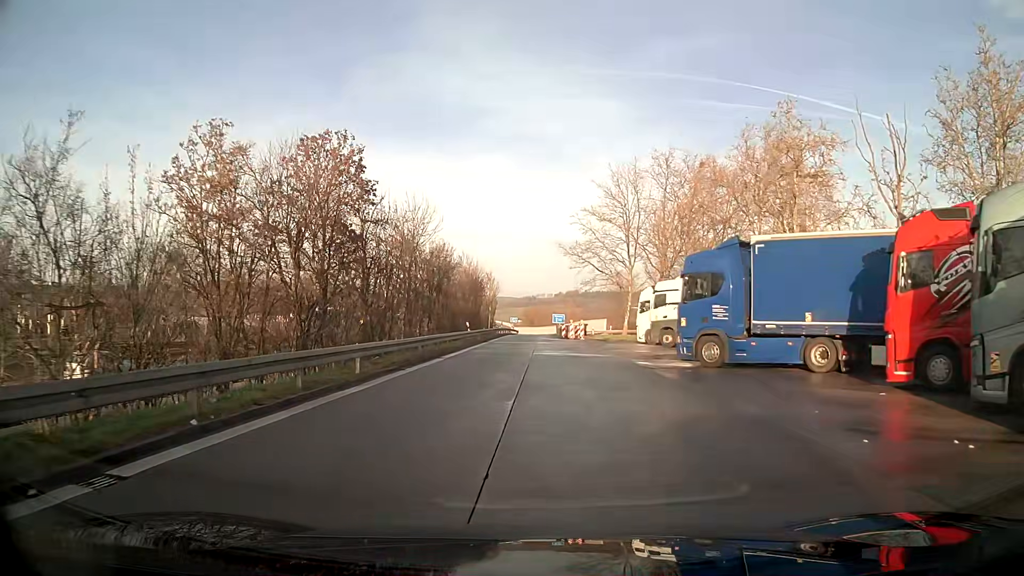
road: service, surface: asphalt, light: Day
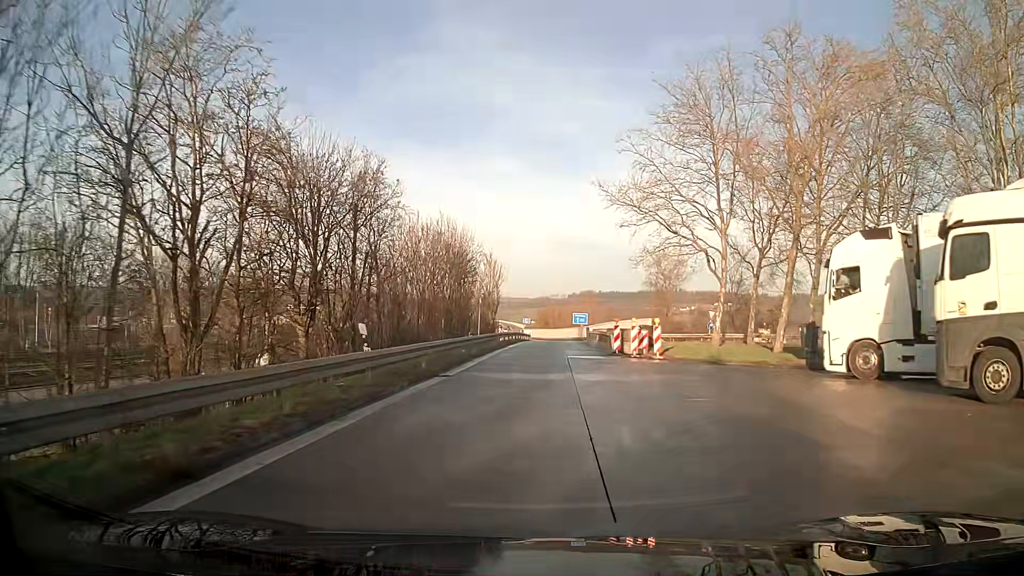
(-0.4, +27.5) m; -1°
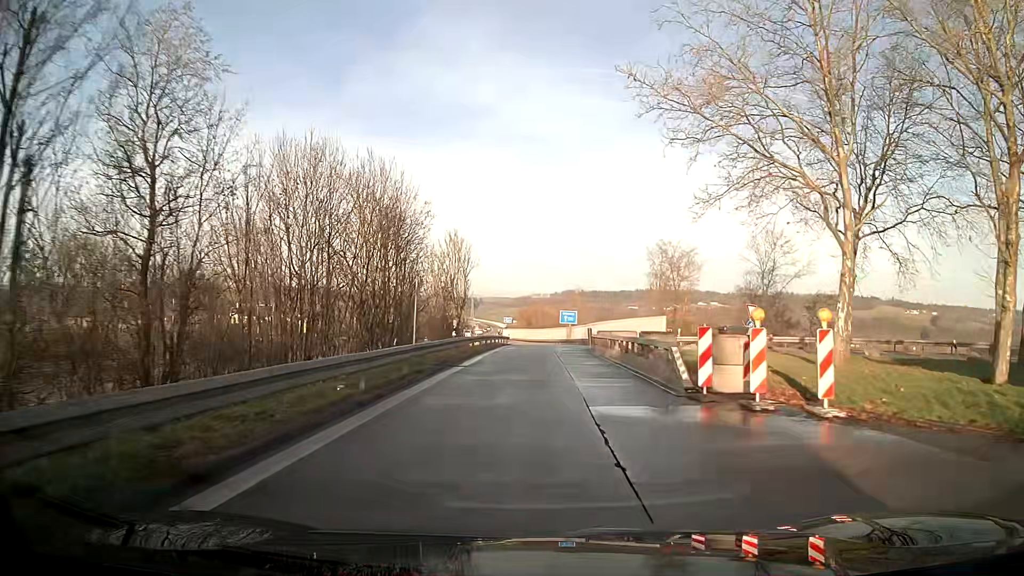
(+0.2, +16.7) m; +1°
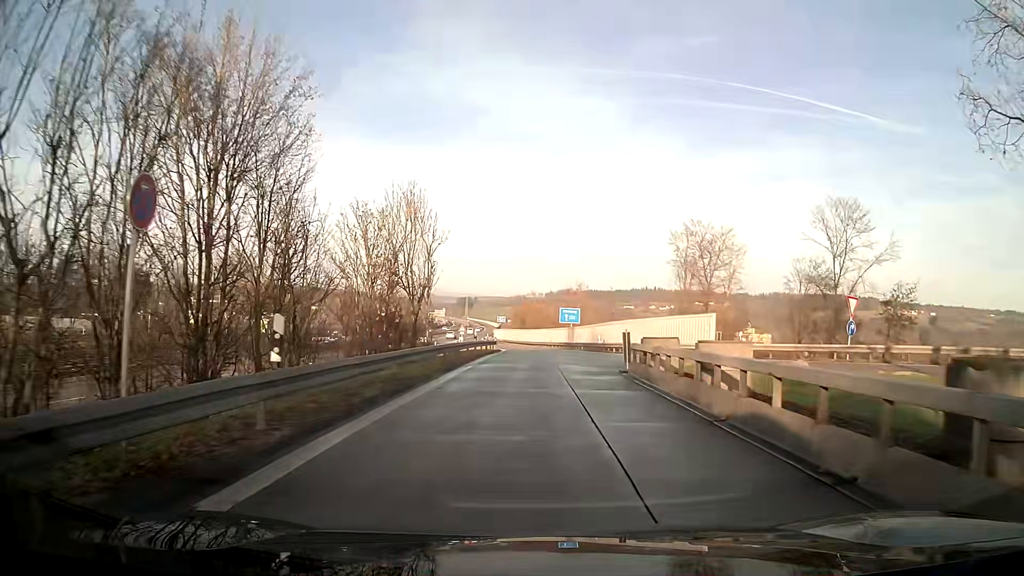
(+0.1, +16.7) m; 0°
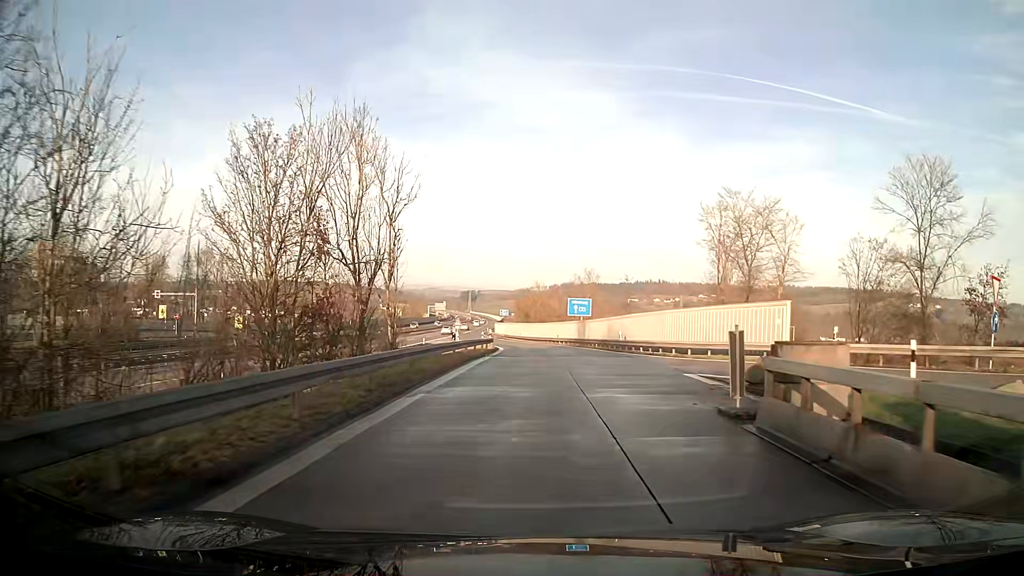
(0.0, +11.2) m; 0°
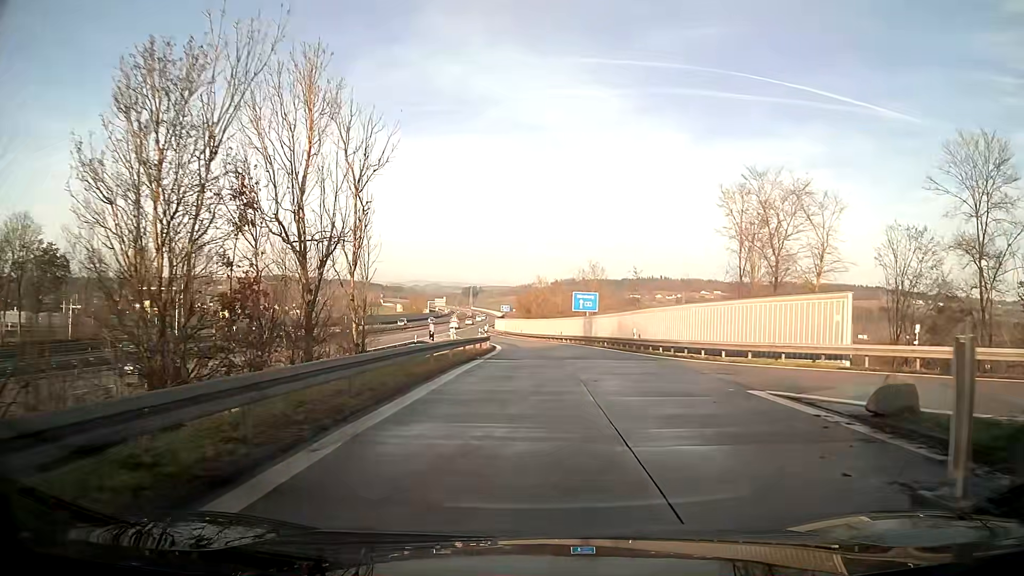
(0.0, +5.7) m; 0°
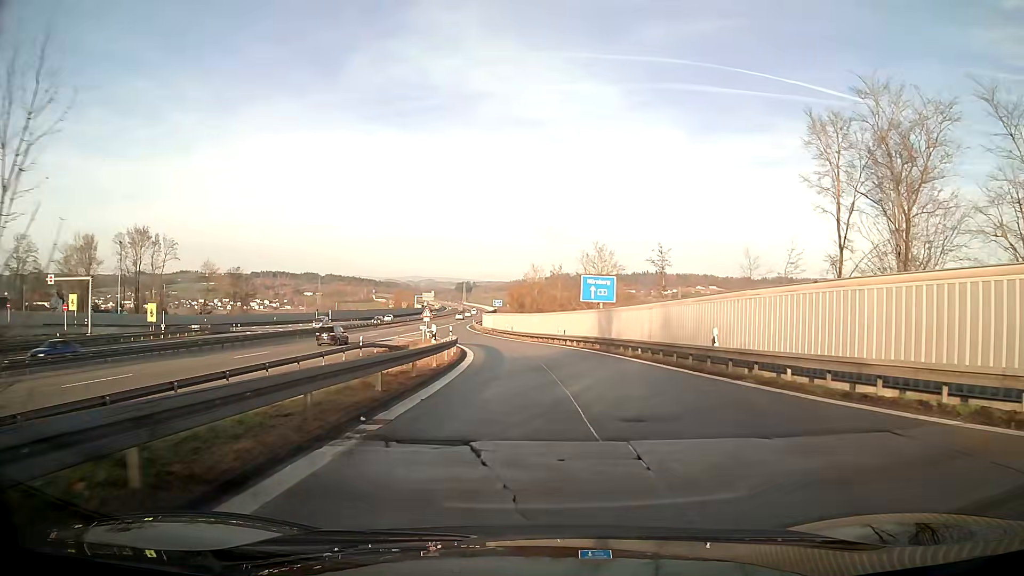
(+0.1, +18.5) m; +1°
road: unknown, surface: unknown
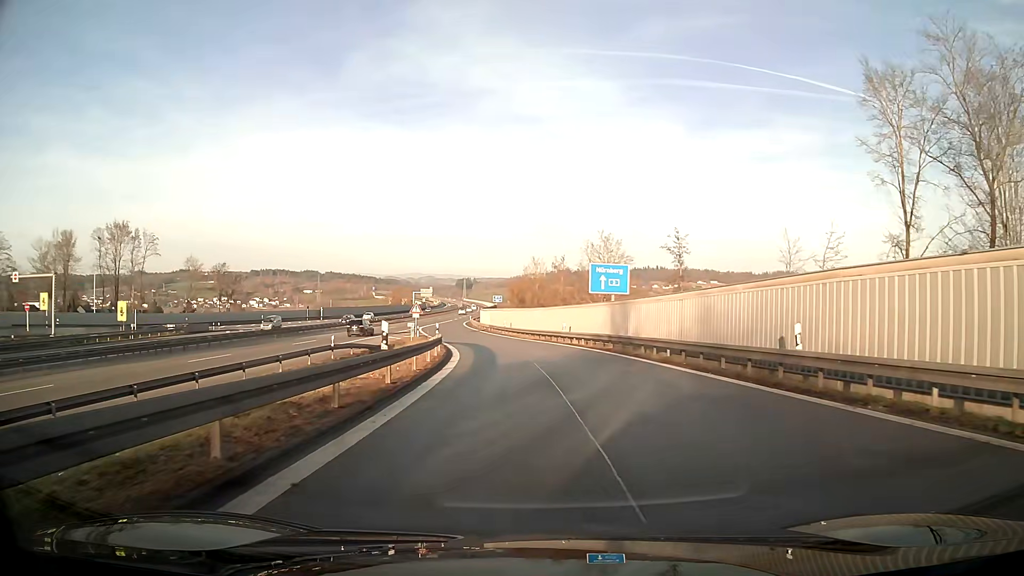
(0.0, +6.7) m; 0°
